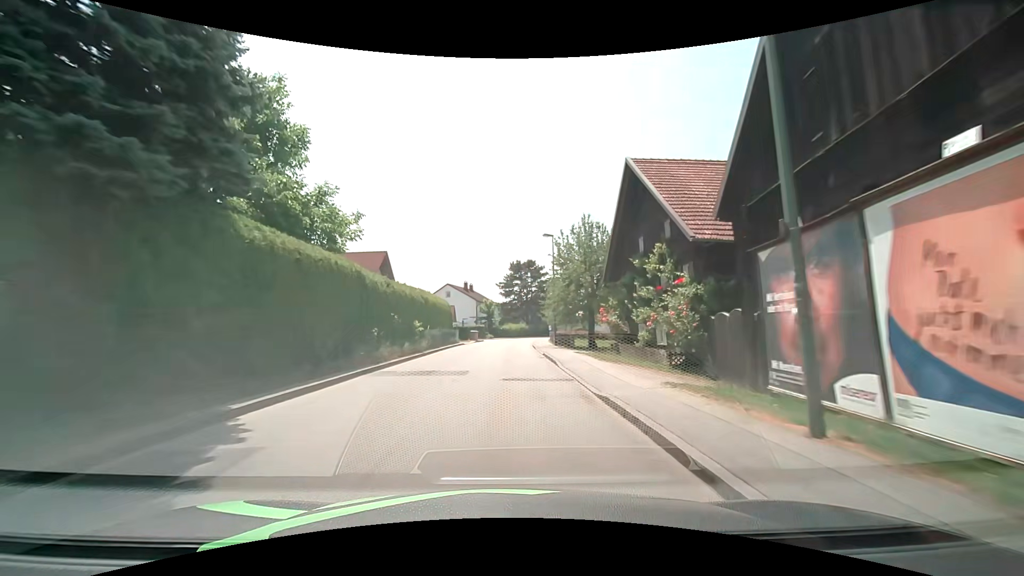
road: unclassified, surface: asphalt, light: Day
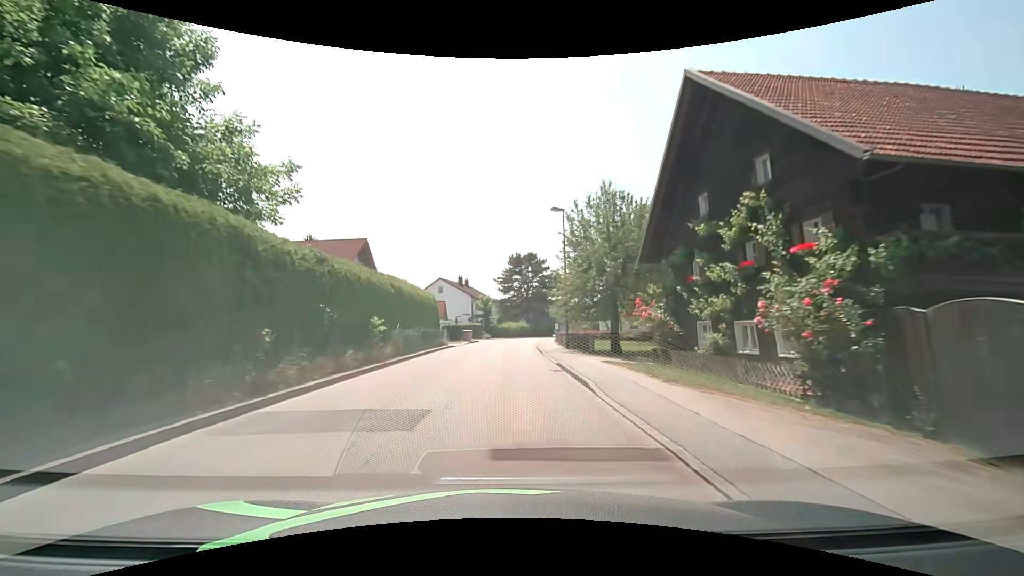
(0.0, +7.9) m; 0°
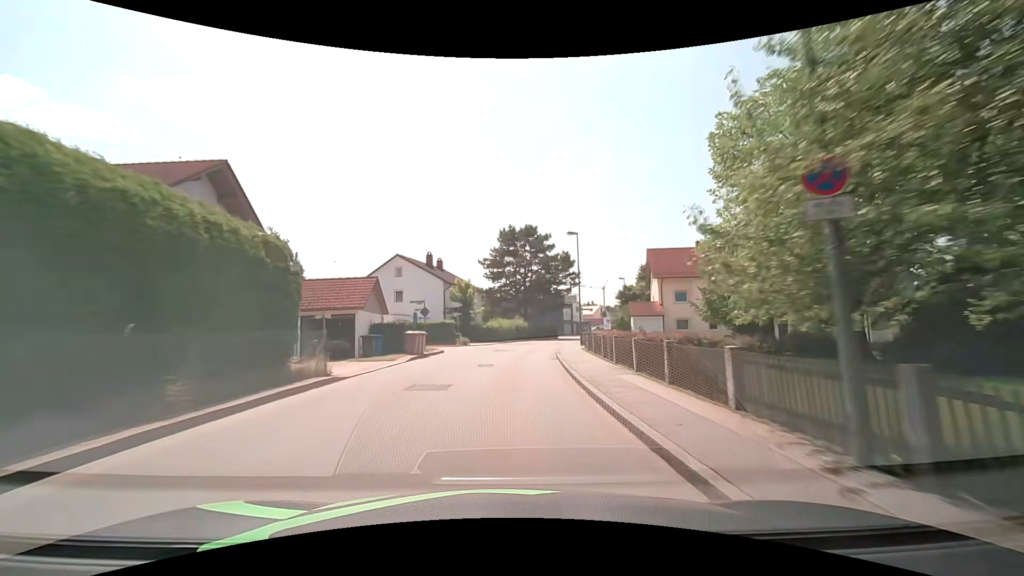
(+0.2, +23.9) m; +1°
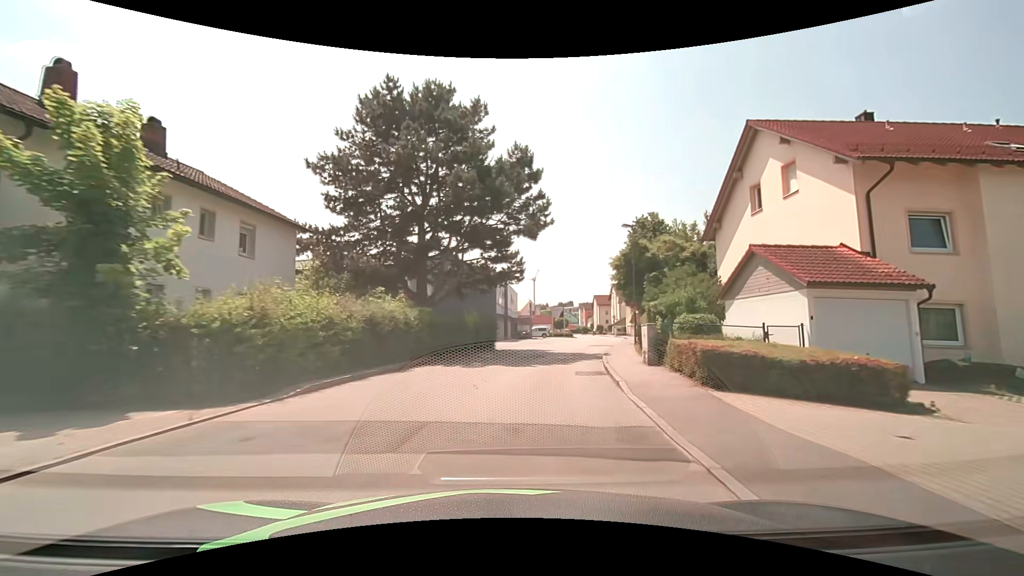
(+2.1, +37.7) m; +10°
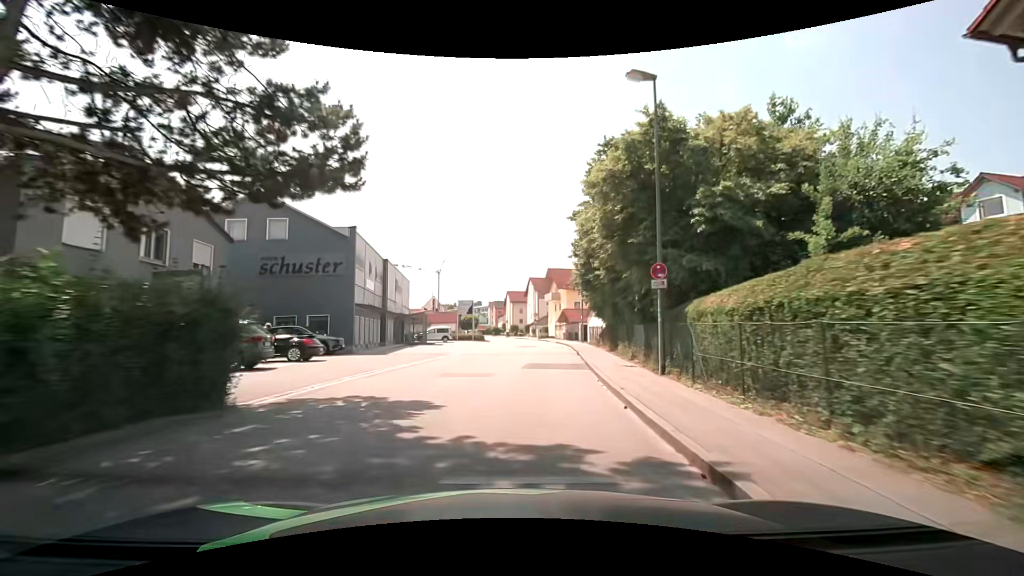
(+2.0, +21.3) m; +10°
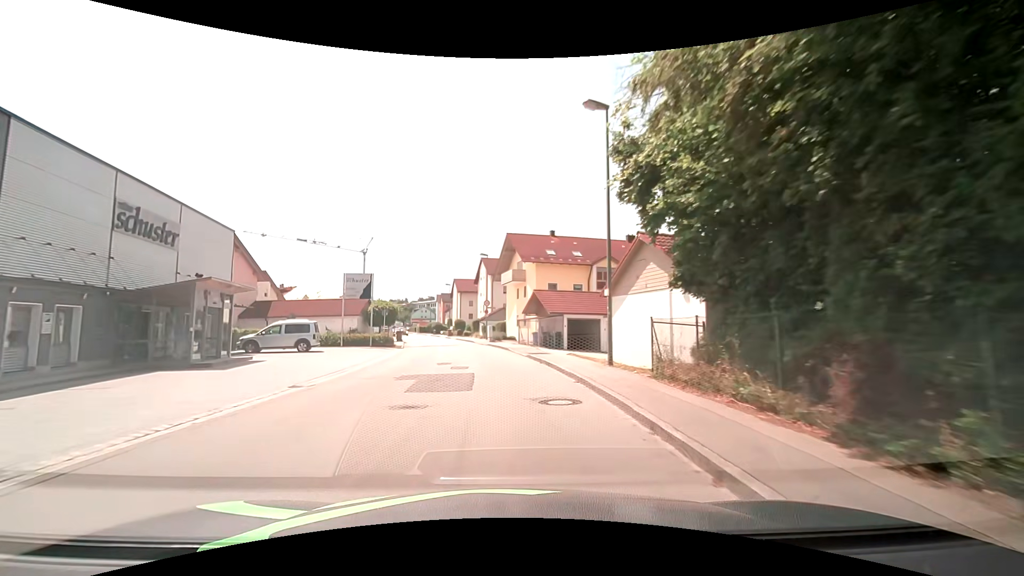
(+1.9, +27.8) m; +4°
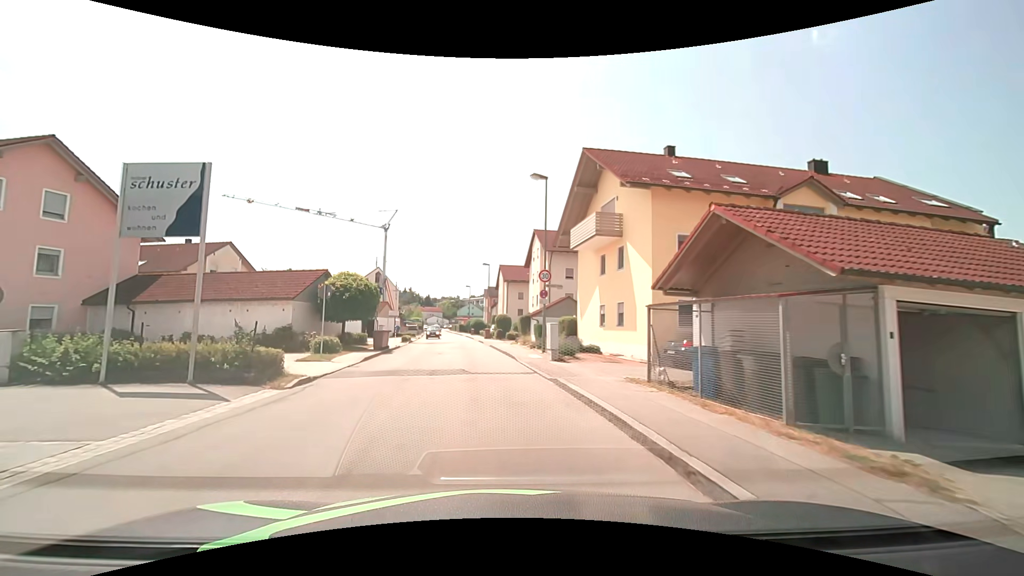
(-0.6, +24.2) m; -5°
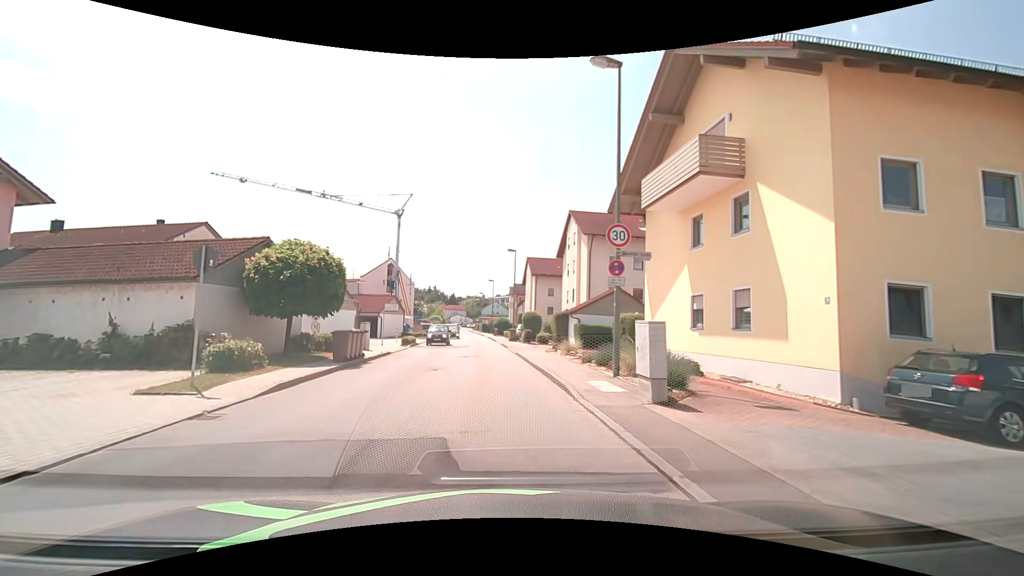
(-0.4, +9.9) m; -4°
(0, +10) (-1, +20) (-1, +30) (-2, +40) (-2, +50) (-3, +60) (-4, +70) (-5, +80) (-6, +90) (-7, +100) m
